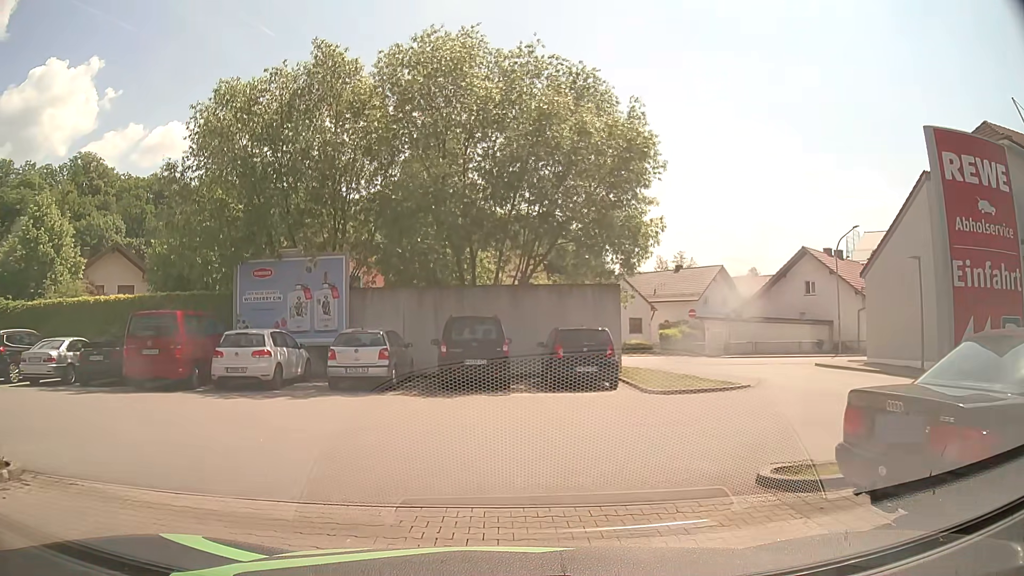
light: Day
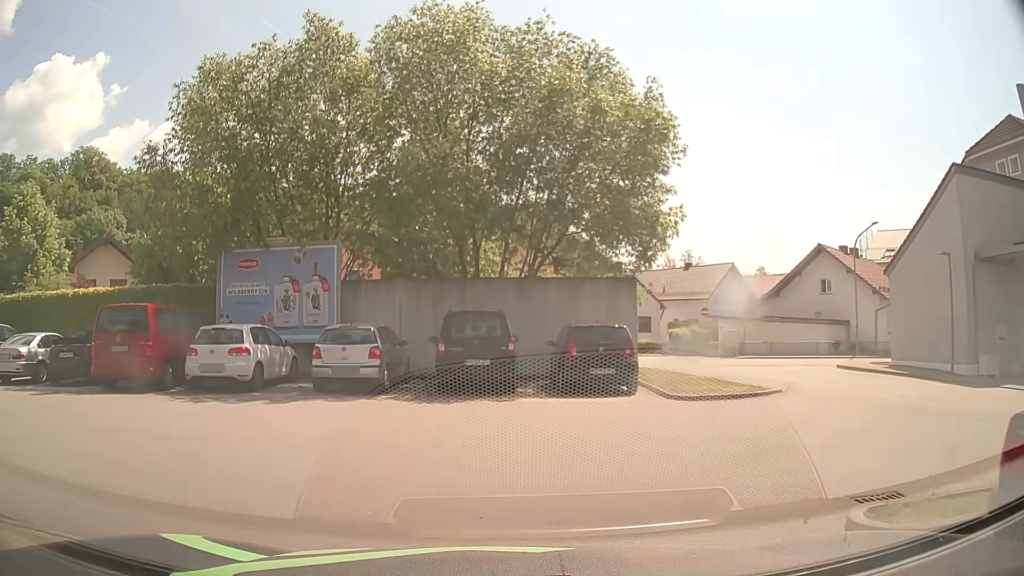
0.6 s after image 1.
(0.0, +1.7) m; 0°
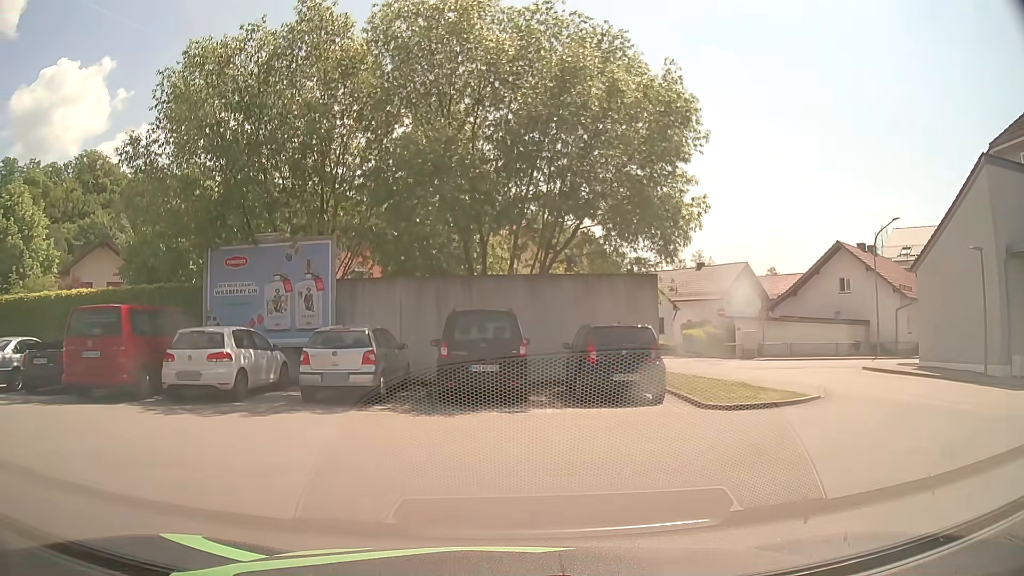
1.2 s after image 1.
(0.0, +1.5) m; 0°
